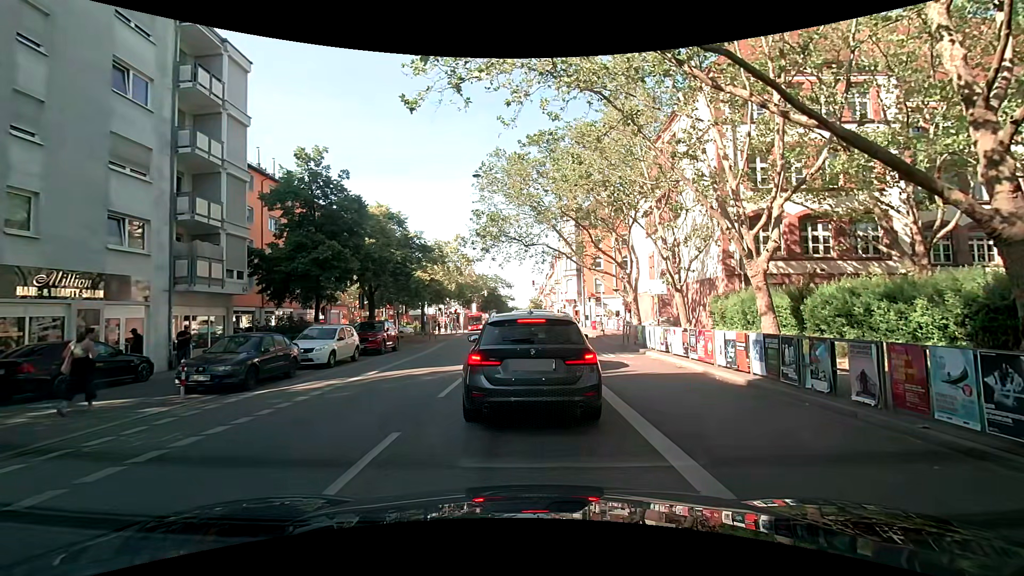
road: secondary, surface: asphalt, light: Day
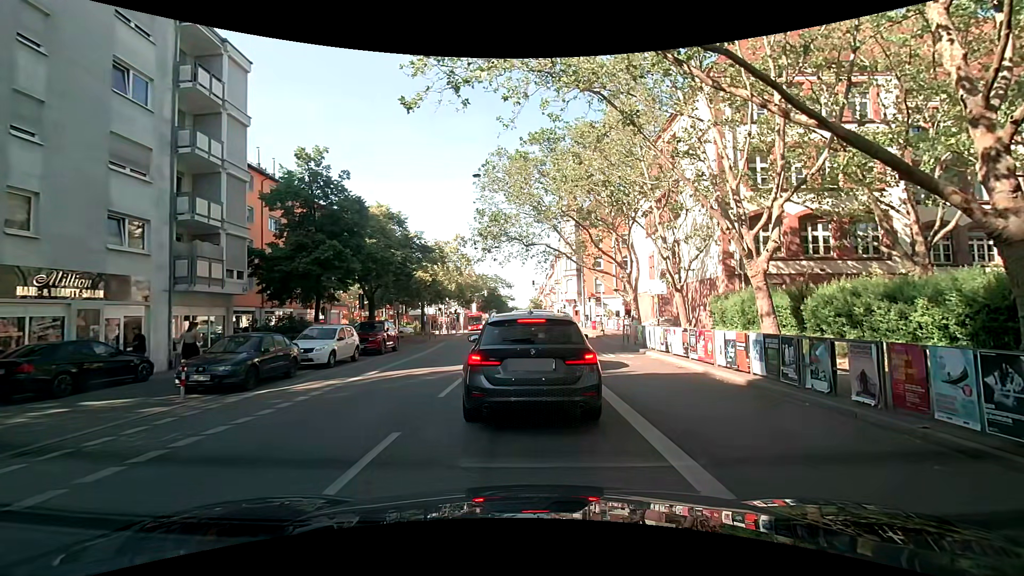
(0.0, 0.0) m; 0°
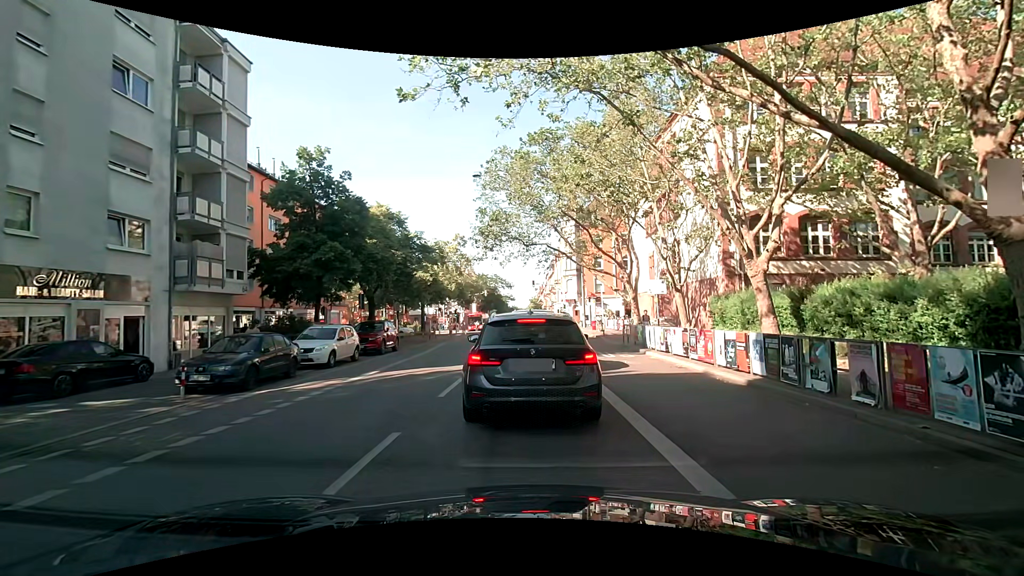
(0.0, 0.0) m; 0°
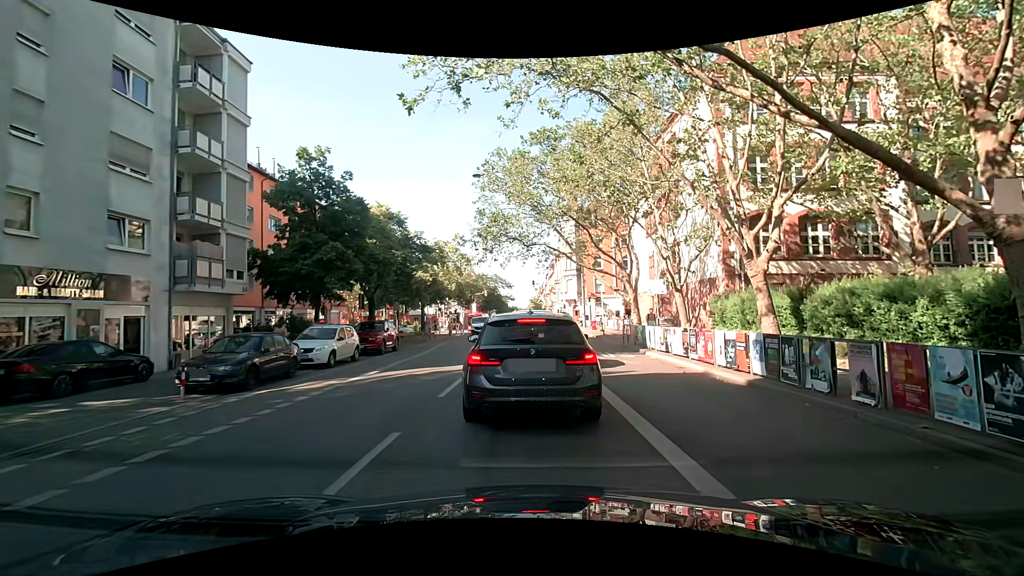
(0.0, 0.0) m; 0°
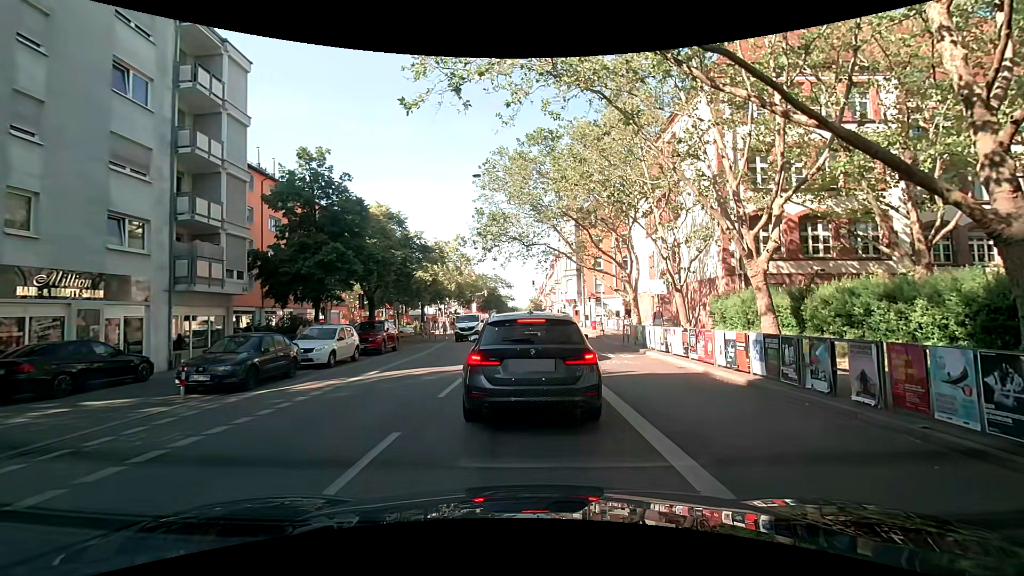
(0.0, 0.0) m; 0°
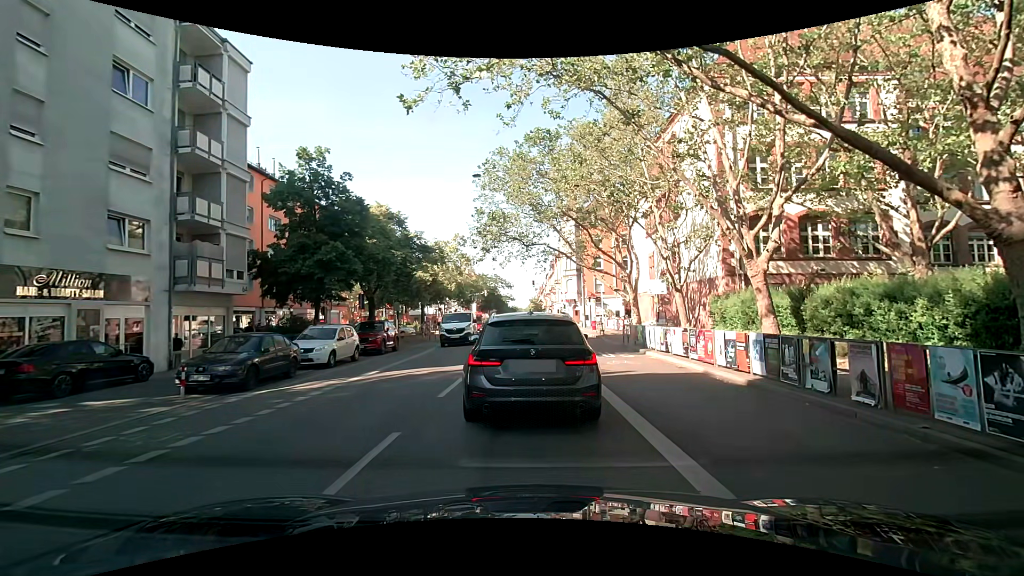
(0.0, 0.0) m; 0°
